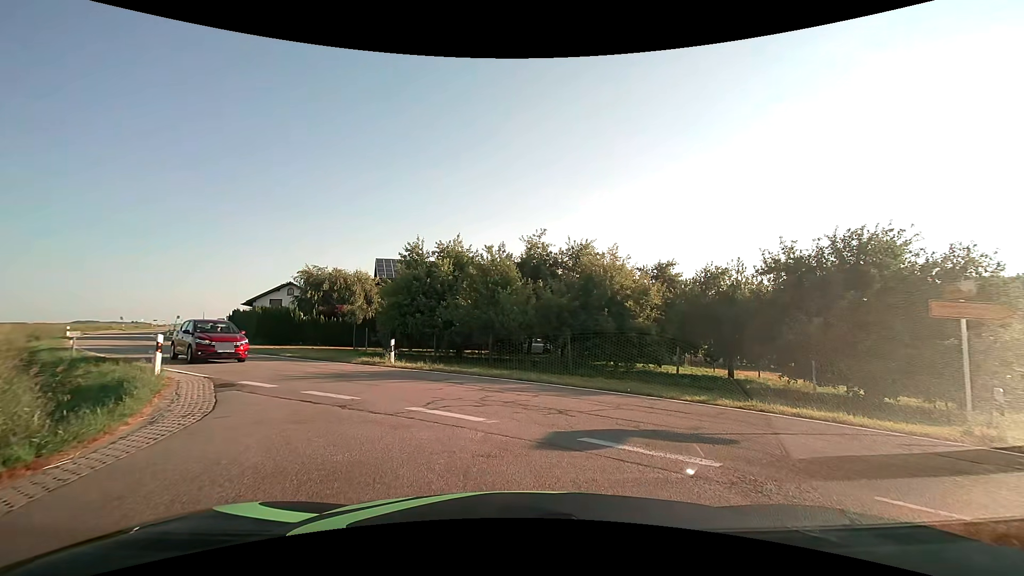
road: tertiary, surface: asphalt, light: Day
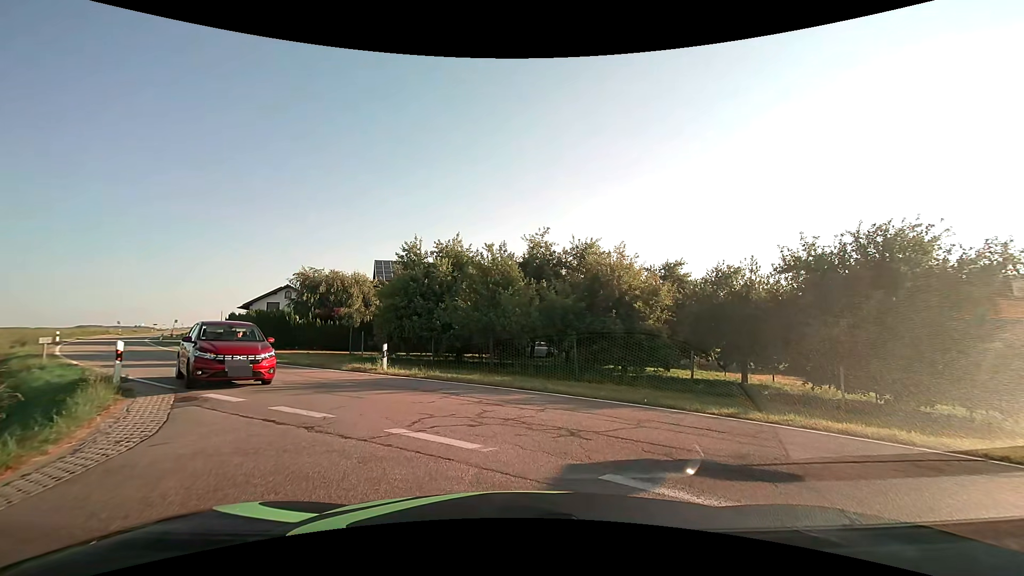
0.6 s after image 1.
(0.0, +1.3) m; +2°
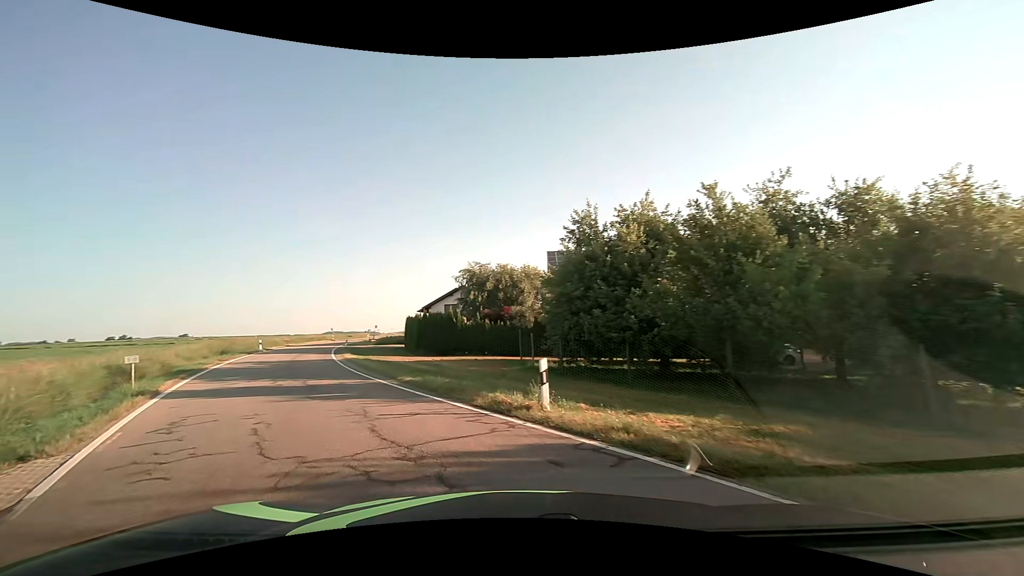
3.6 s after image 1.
(-1.2, +9.1) m; -22°
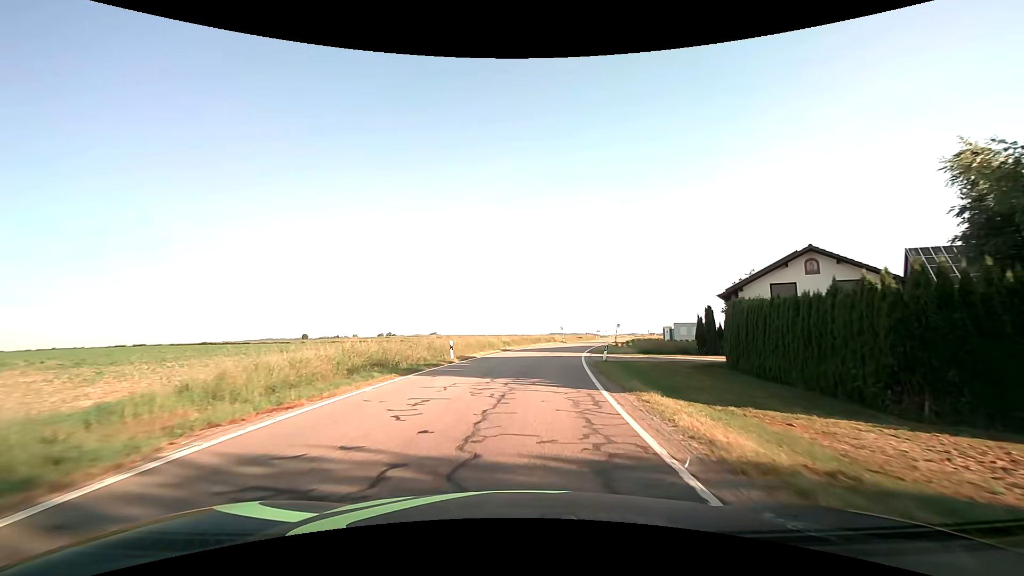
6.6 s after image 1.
(-9.8, +24.9) m; -25°
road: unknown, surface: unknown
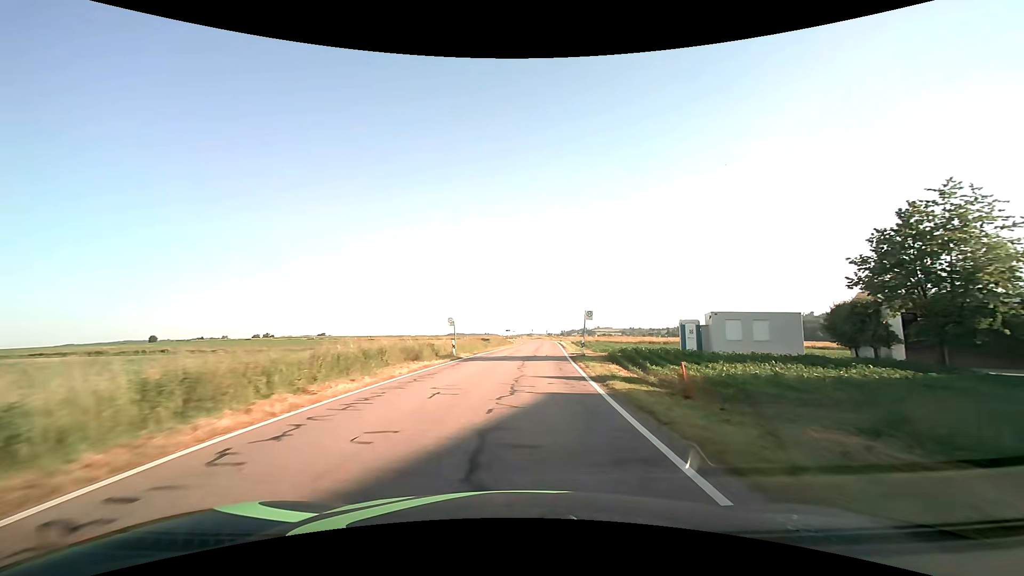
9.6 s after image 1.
(+4.0, +43.7) m; +11°
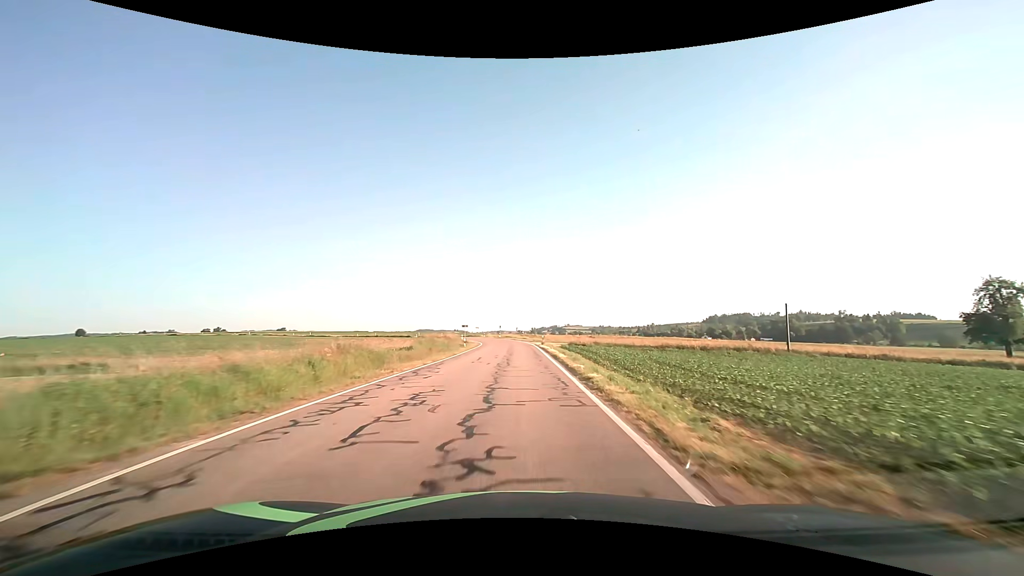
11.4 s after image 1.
(+1.5, +31.5) m; +4°
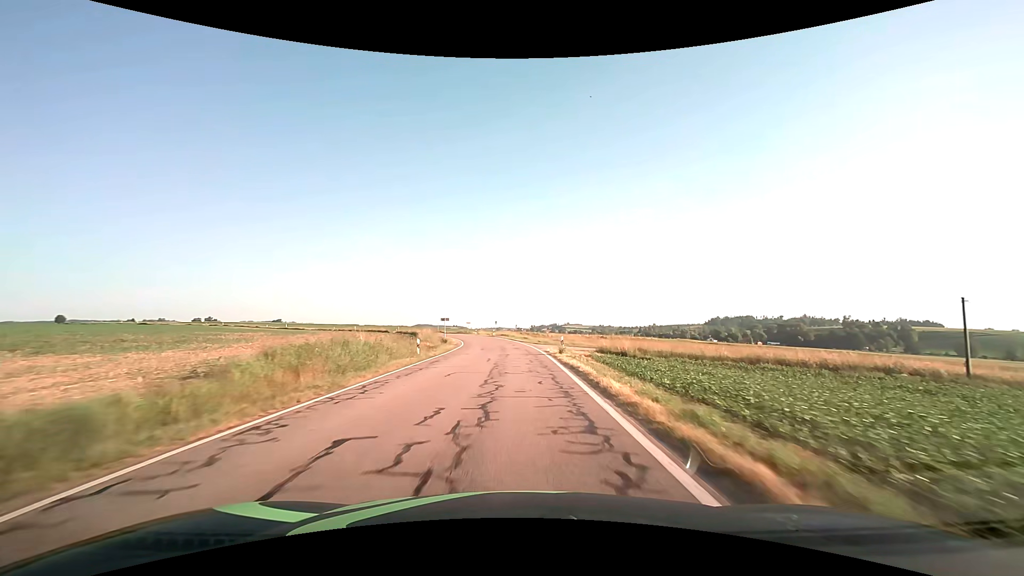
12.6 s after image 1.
(0.0, +21.6) m; 0°
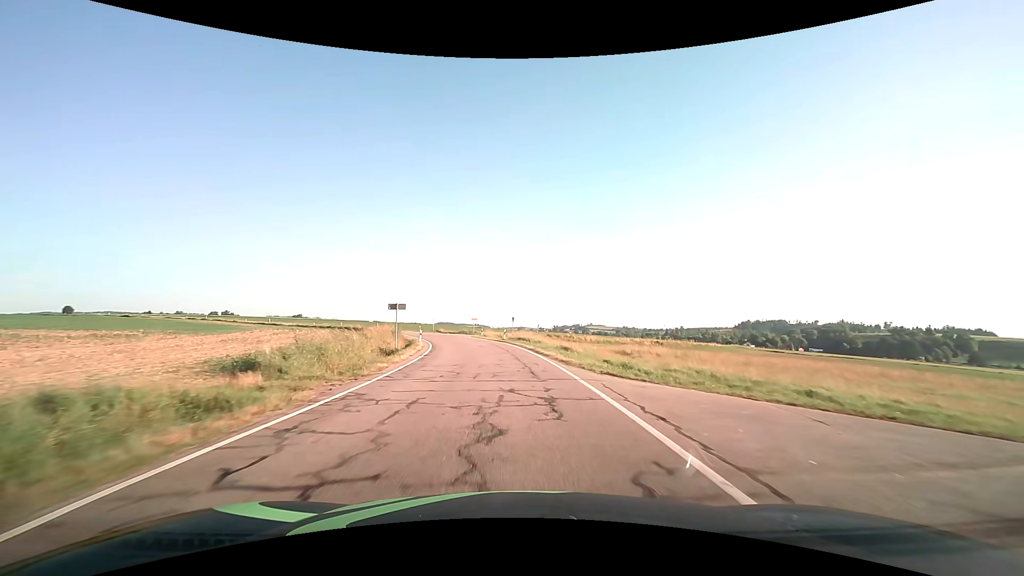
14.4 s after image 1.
(-0.5, +31.6) m; -2°
(0, +10) (0, +20) (-1, +30) (-3, +40) (-5, +50) (-8, +59) (-11, +69) (-15, +78) (-19, +87) (-24, +95) m
